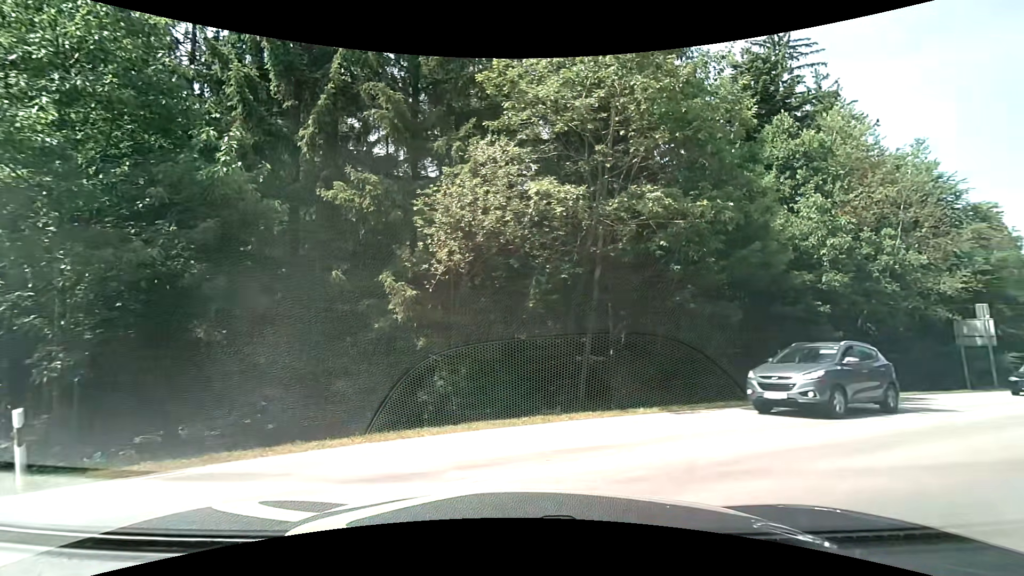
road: secondary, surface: asphalt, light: Day
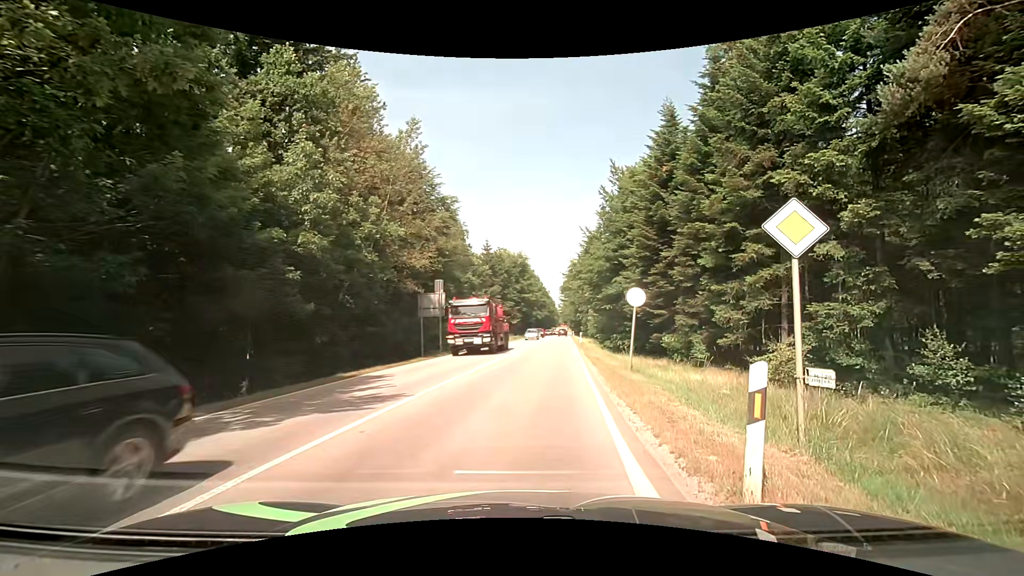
(+3.1, +5.9) m; +53°
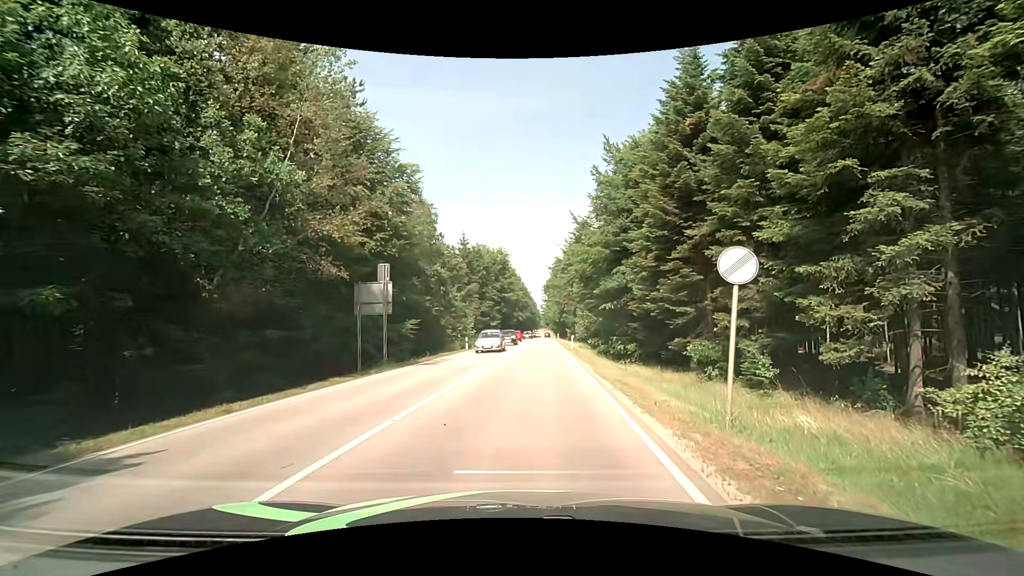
(+0.4, +9.8) m; +3°
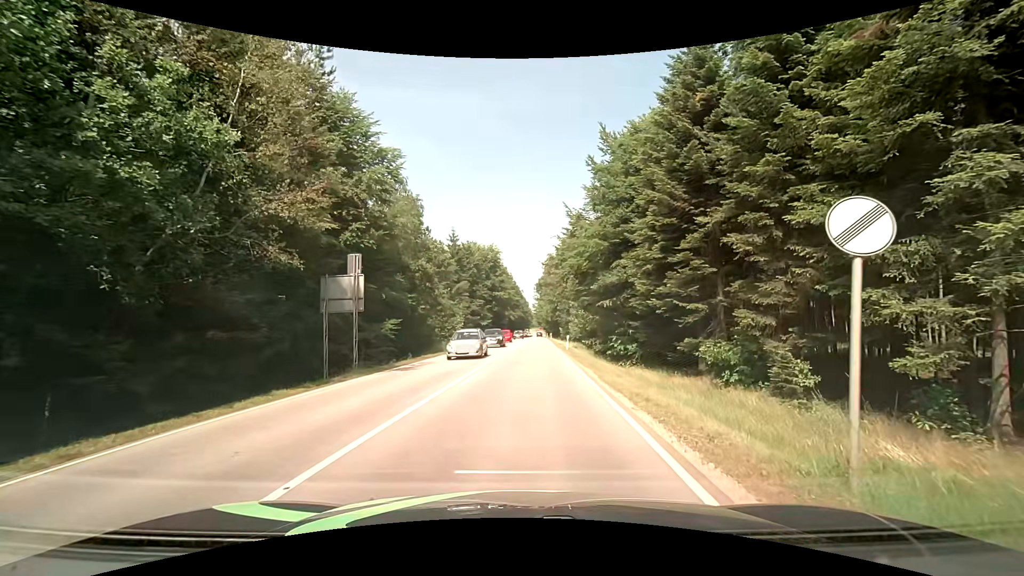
(+0.1, +3.2) m; +1°
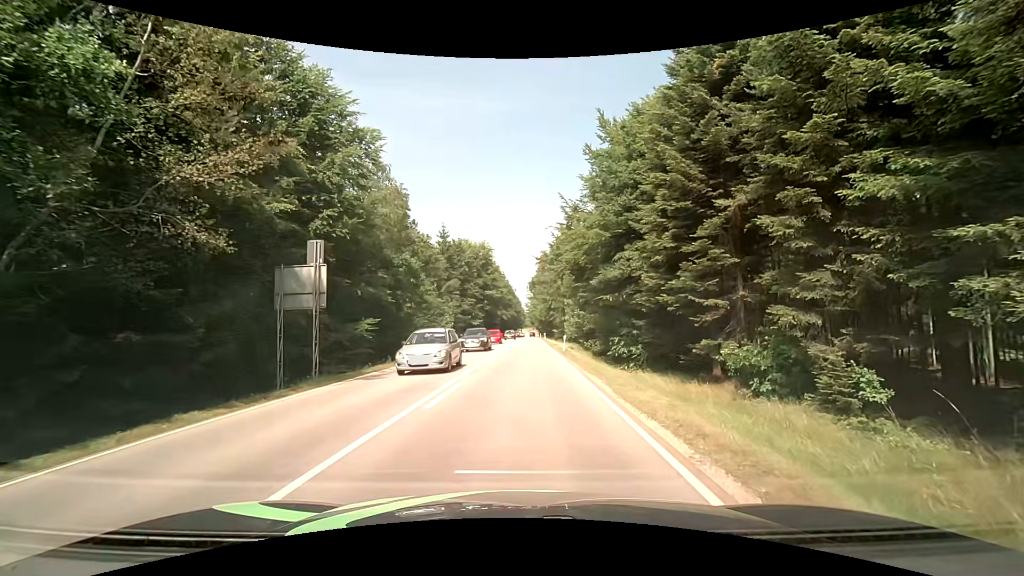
(0.0, +3.4) m; 0°
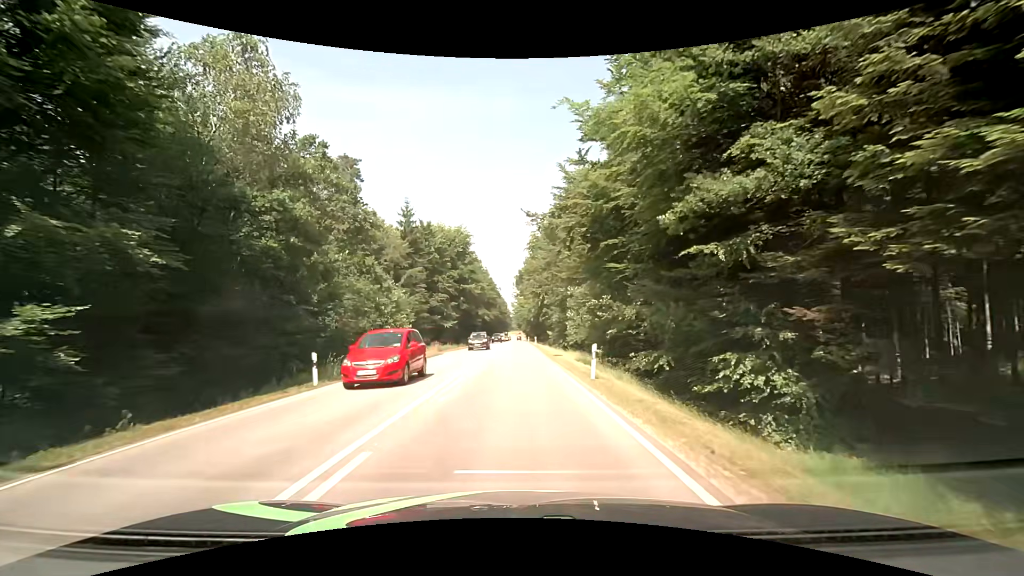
(+0.6, +19.6) m; +2°
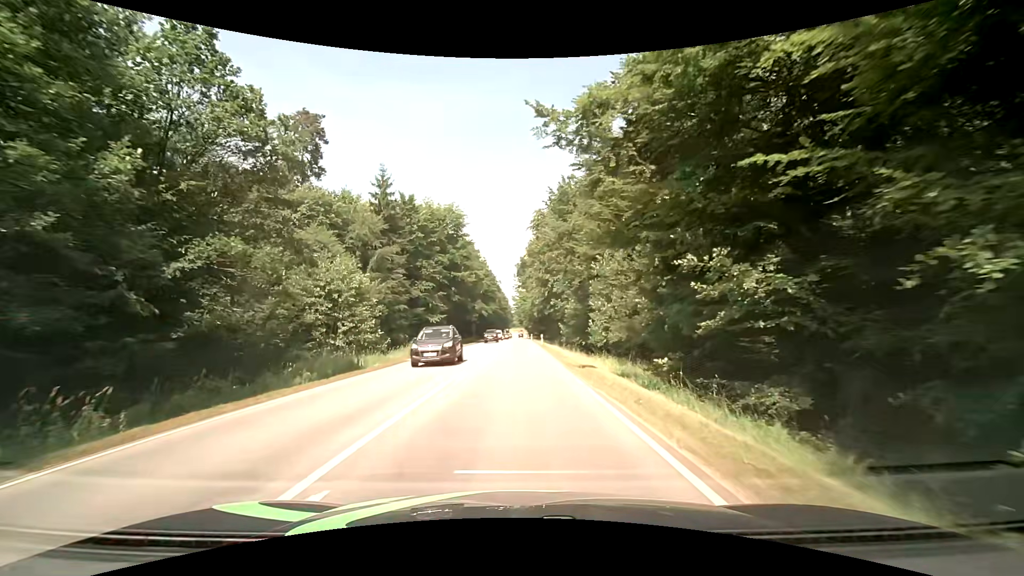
(+0.1, +13.6) m; 0°
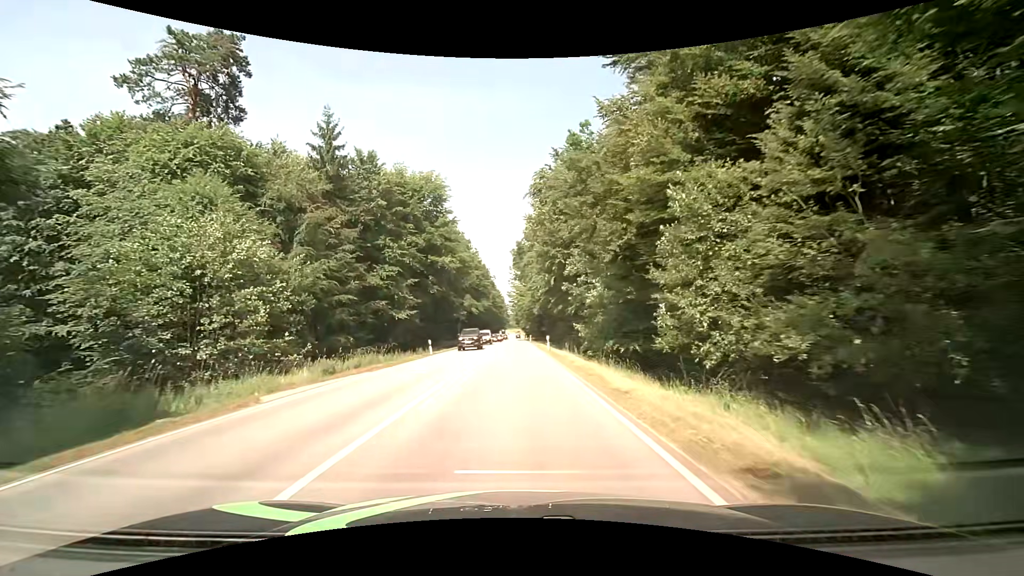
(+0.1, +15.7) m; 0°
(0, +10) (0, +20) (0, +30) (0, +40) (0, +50) (0, +60) (0, +70) (0, +80) (0, +90) (0, +100) m
